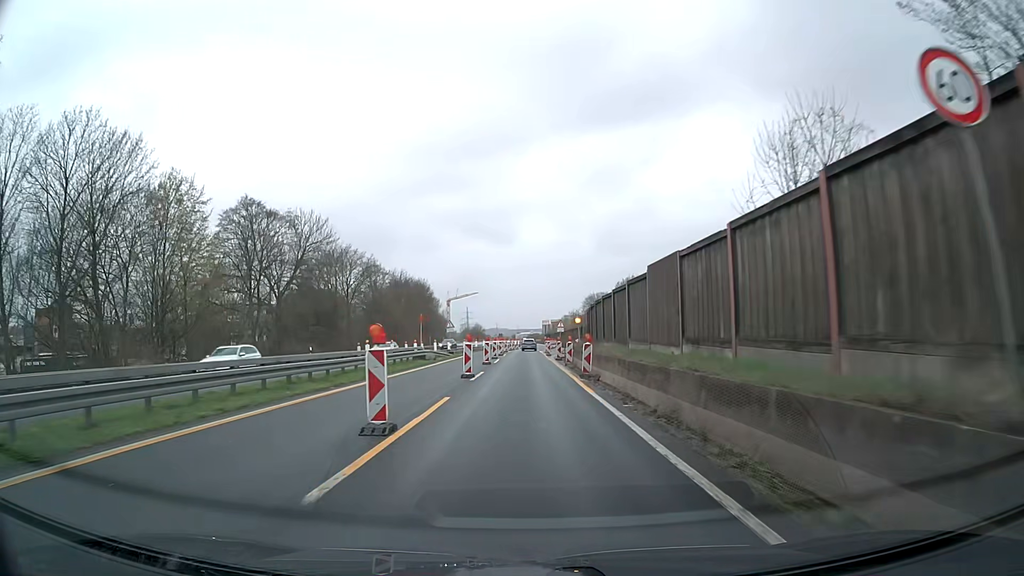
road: trunk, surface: asphalt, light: Day
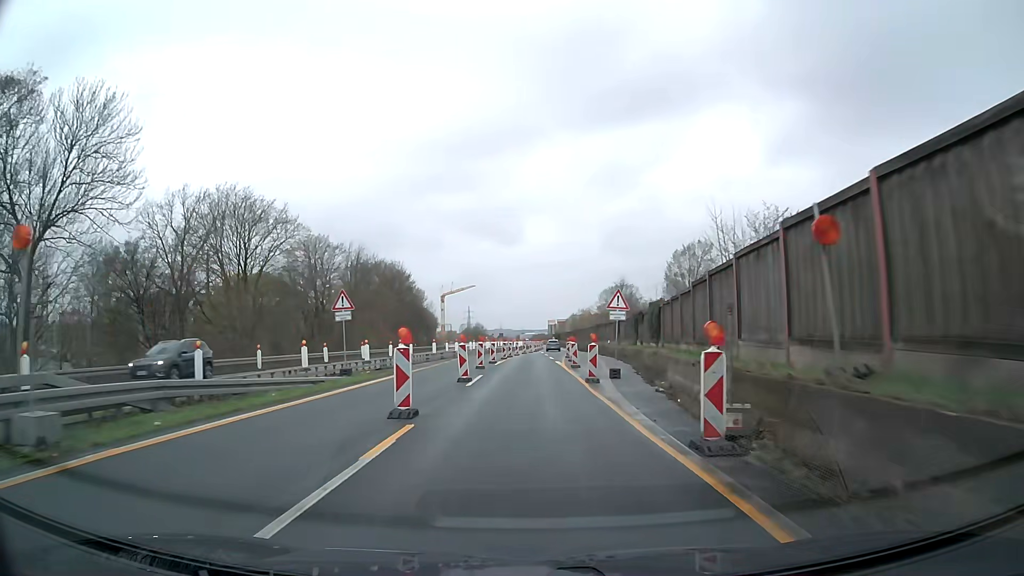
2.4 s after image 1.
(-0.1, +36.5) m; 0°
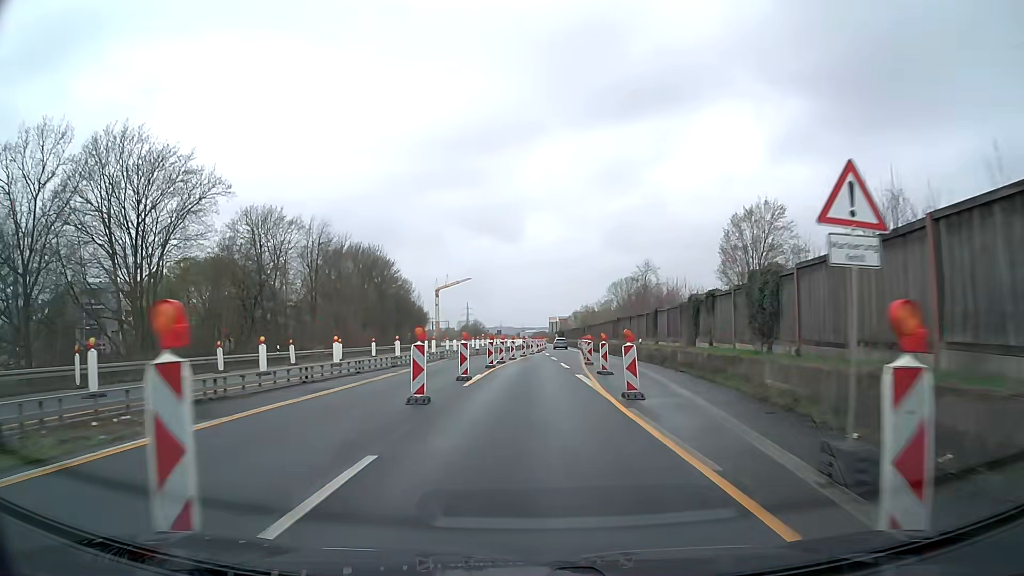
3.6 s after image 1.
(-0.1, +18.2) m; 0°
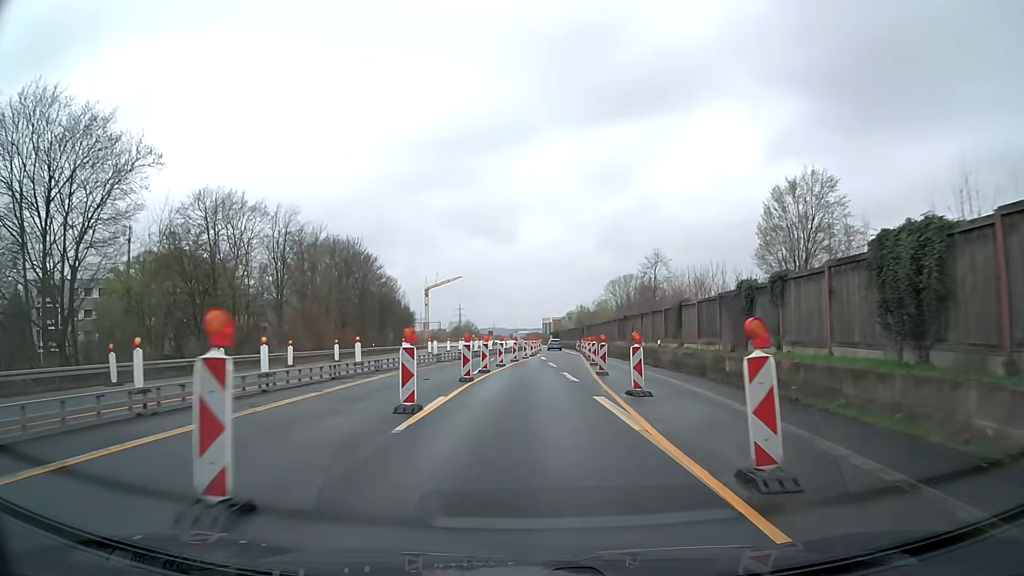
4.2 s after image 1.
(0.0, +9.1) m; 0°
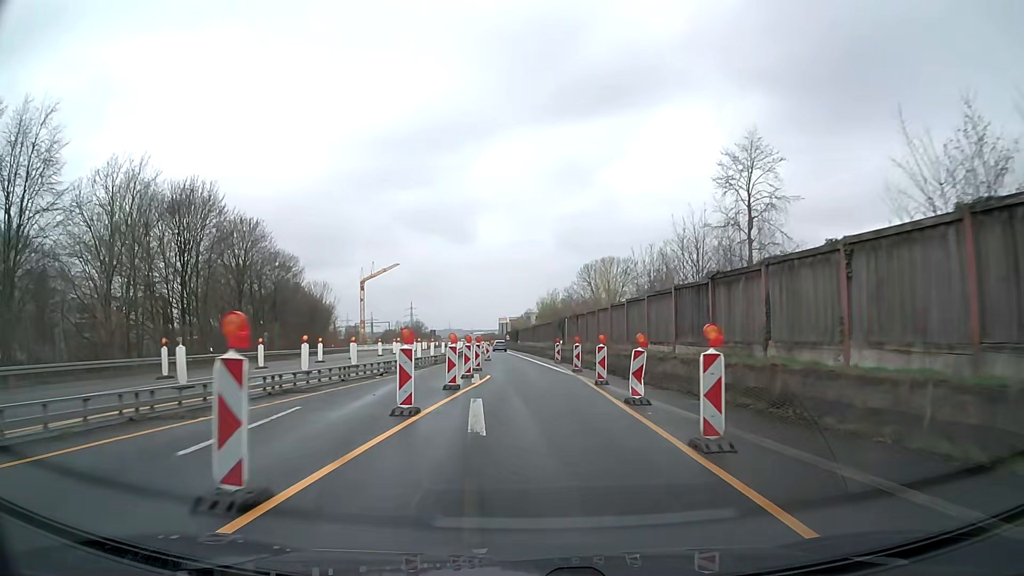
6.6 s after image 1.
(+1.2, +36.5) m; +4°
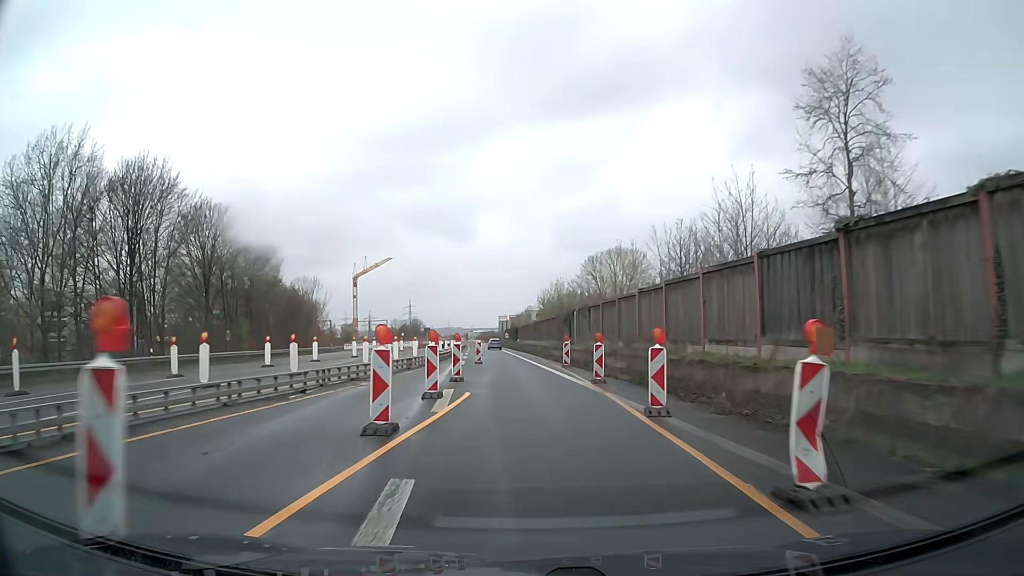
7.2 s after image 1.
(0.0, +9.2) m; 0°
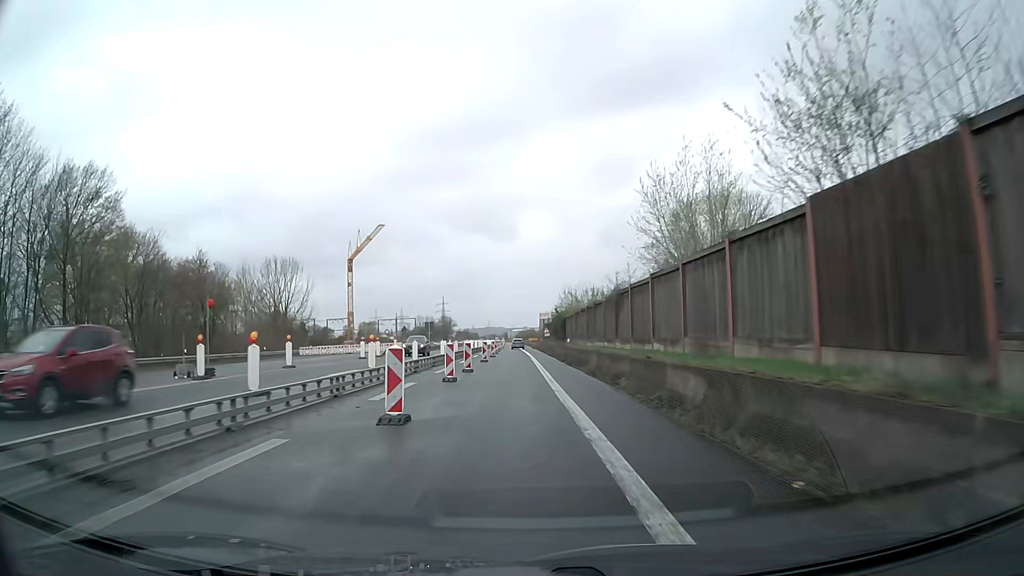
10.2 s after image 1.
(-1.2, +45.9) m; -3°
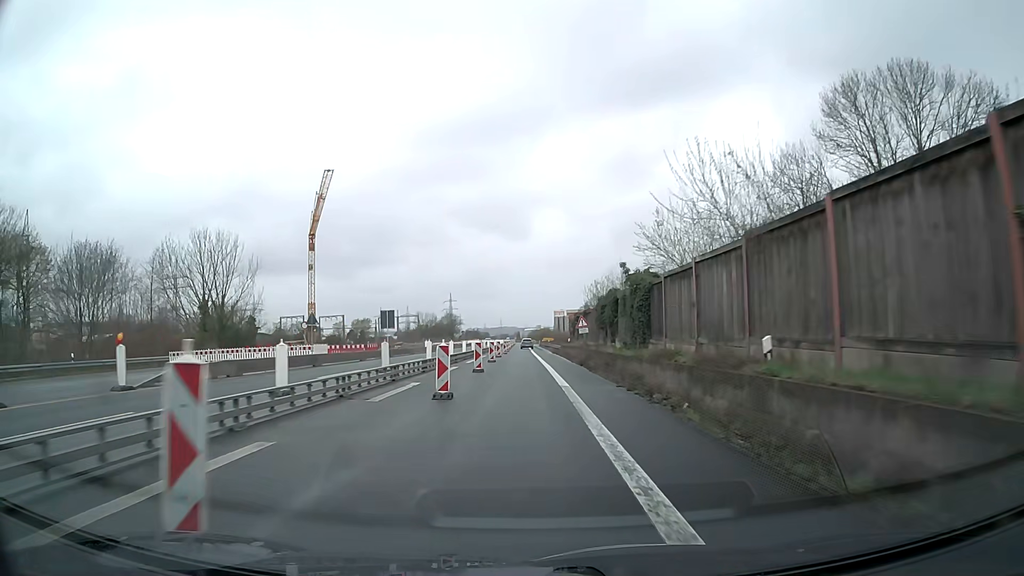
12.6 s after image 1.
(-0.7, +36.6) m; -1°
